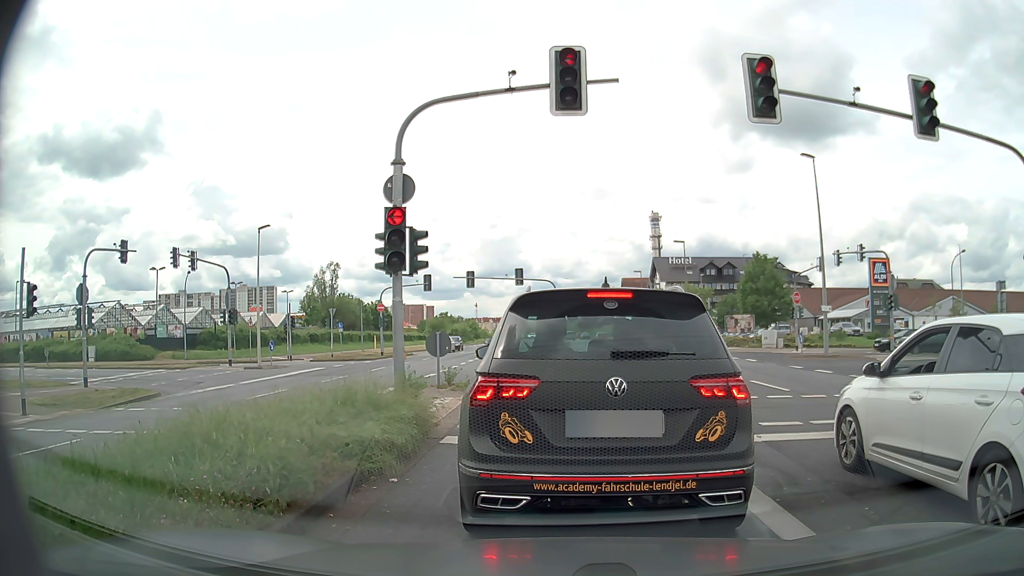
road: primary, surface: asphalt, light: Day
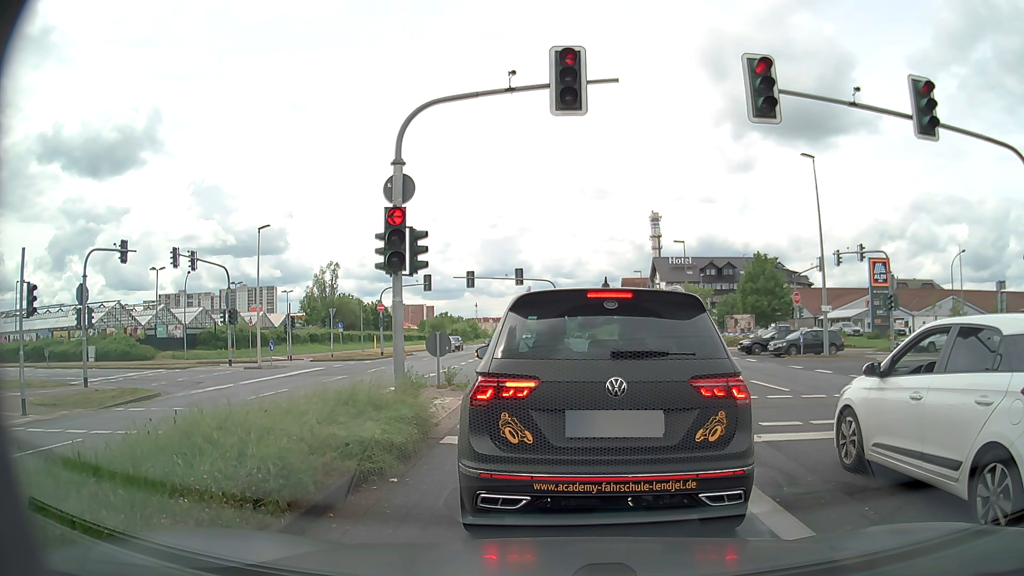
(0.0, 0.0) m; 0°
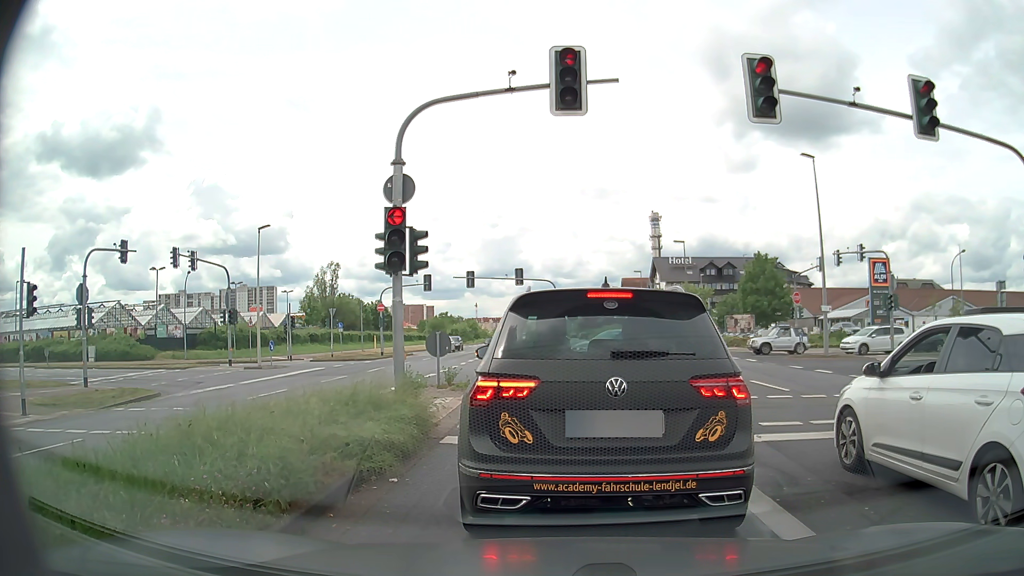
(0.0, 0.0) m; 0°
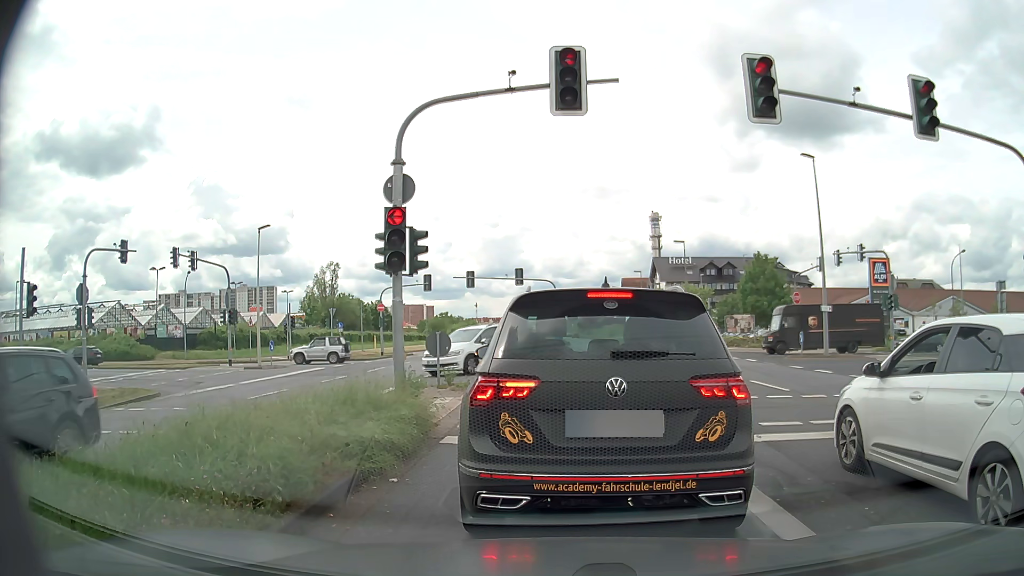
(0.0, 0.0) m; 0°
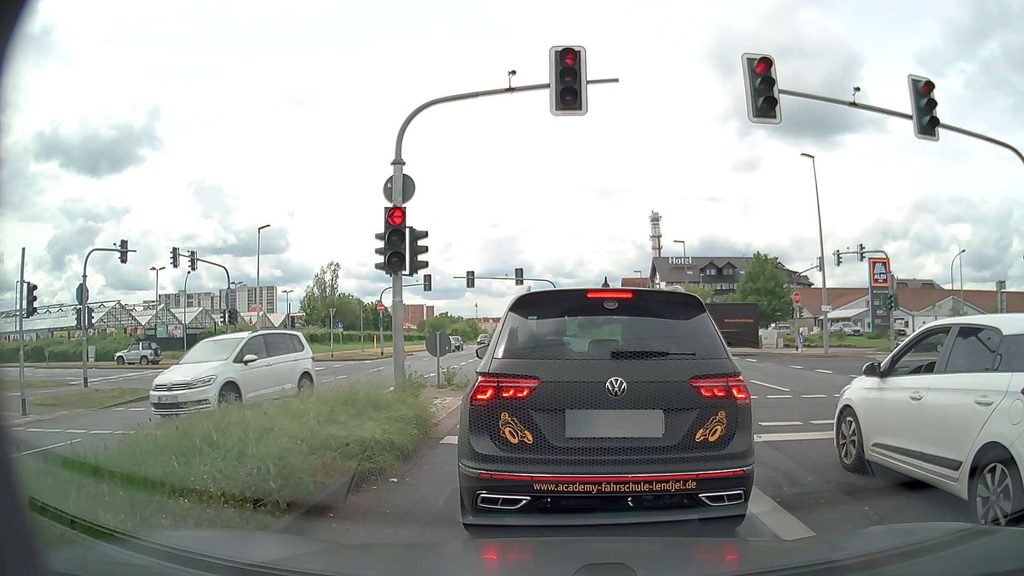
(0.0, 0.0) m; 0°
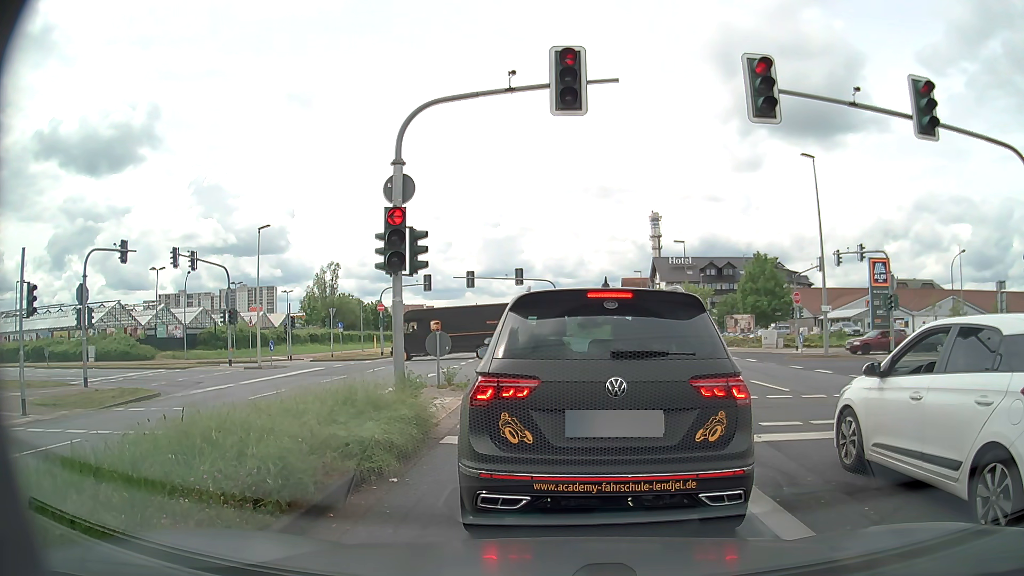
(0.0, 0.0) m; 0°
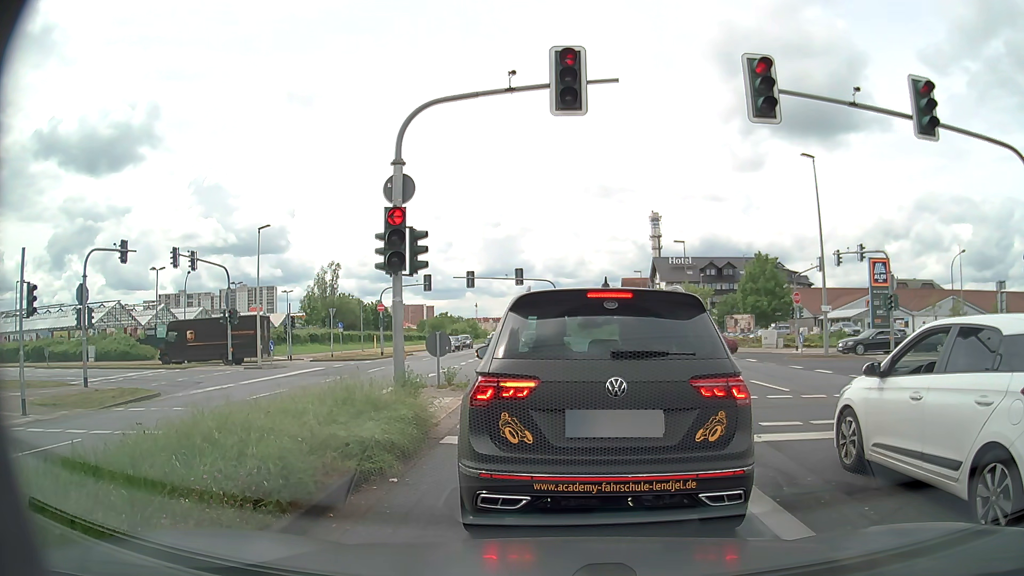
(0.0, 0.0) m; 0°
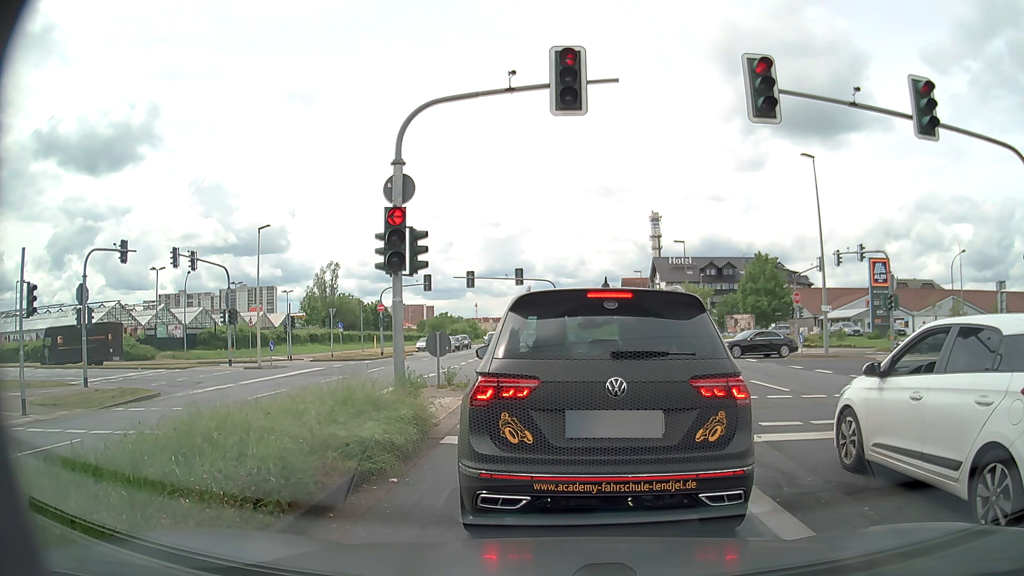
(0.0, 0.0) m; 0°
(0, +10) (0, +20) (-3, +30) (-8, +38) (-17, +42) (-27, +42) (-37, +42) (-47, +41) (-57, +40) (-67, +39) m
